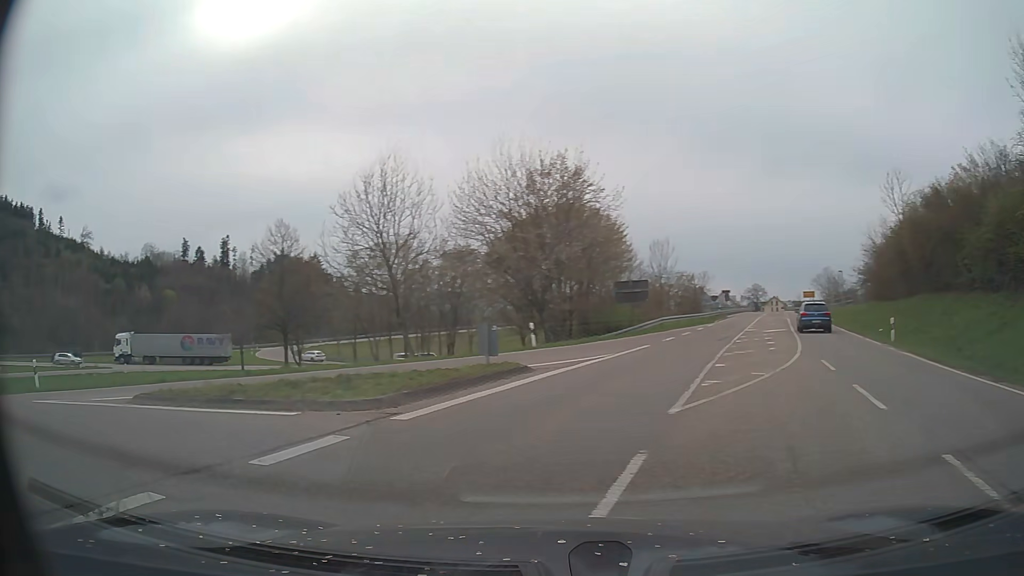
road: secondary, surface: asphalt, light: Day
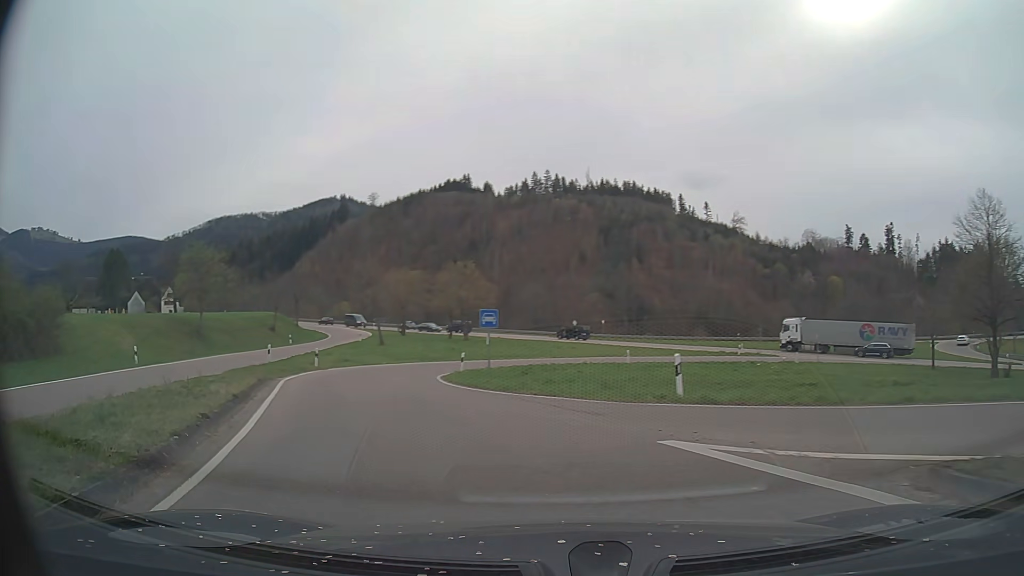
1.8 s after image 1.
(-4.5, +7.2) m; -54°
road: trunk_link
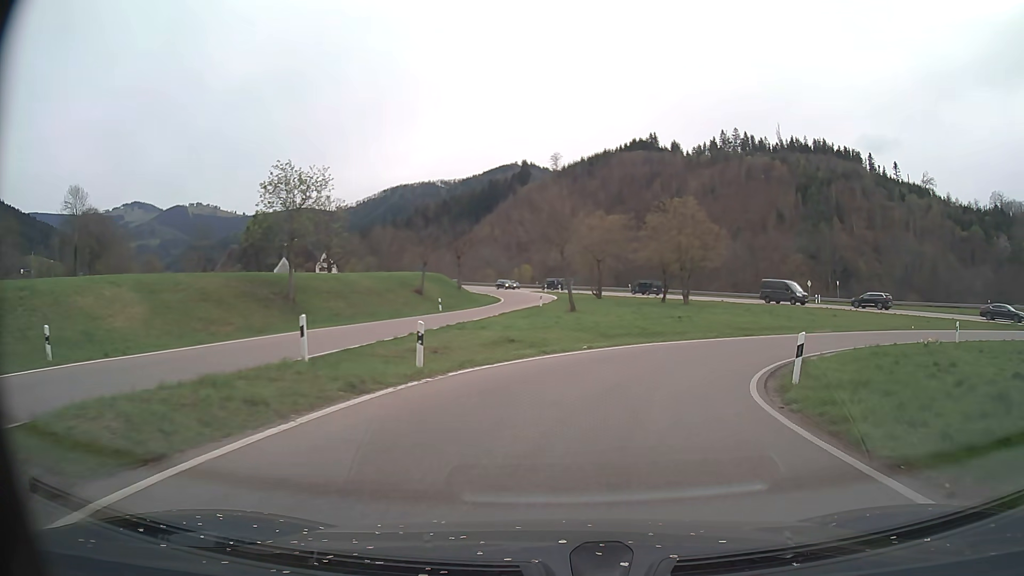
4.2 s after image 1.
(-5.7, +20.0) m; -19°
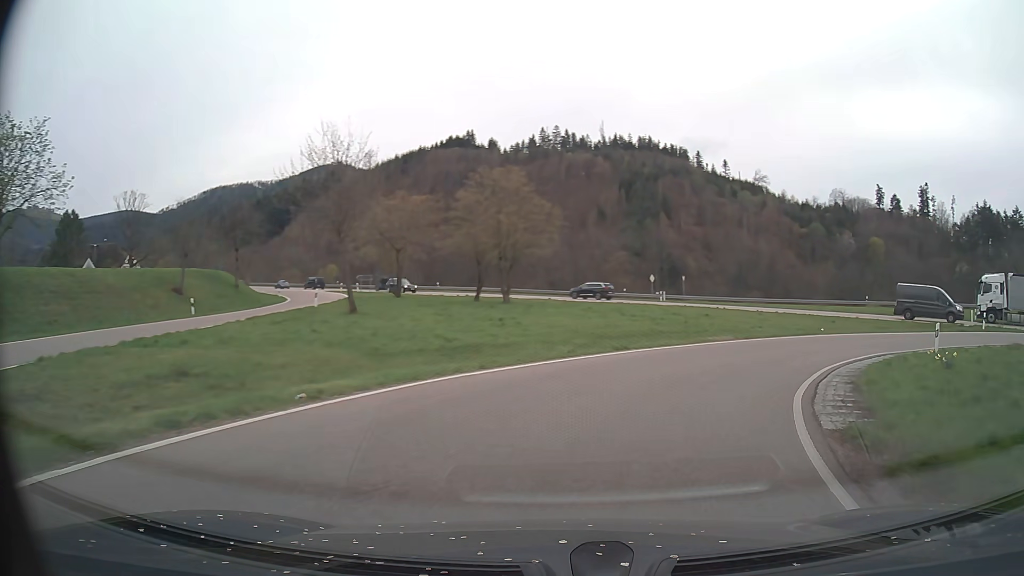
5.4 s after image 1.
(+1.4, +12.2) m; +15°
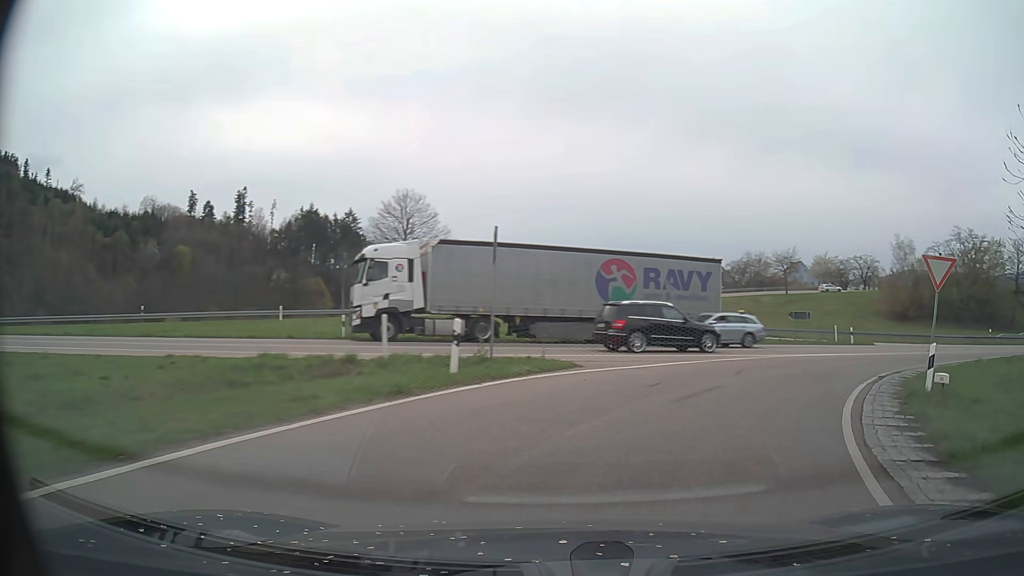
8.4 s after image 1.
(+14.3, +25.1) m; +59°
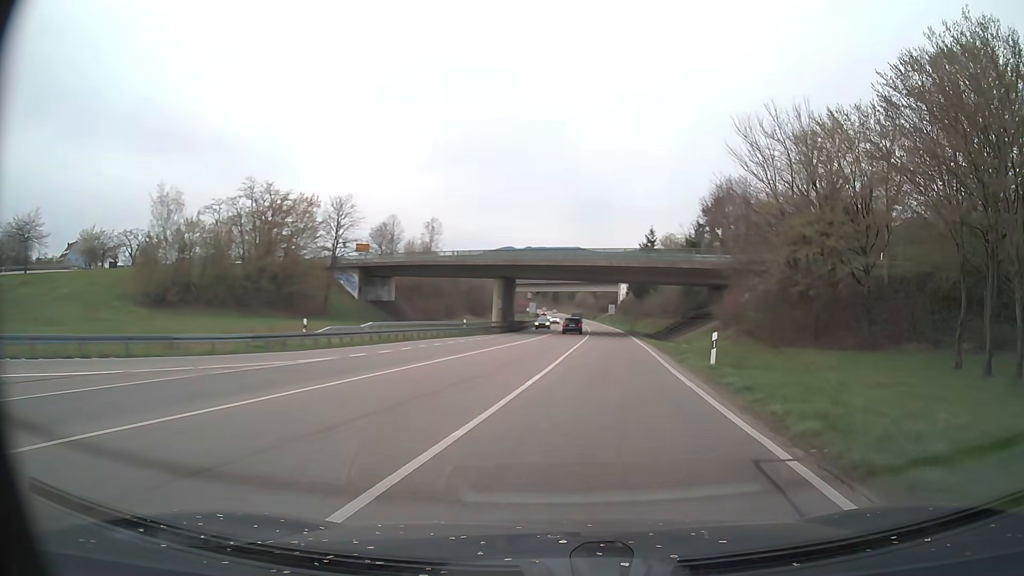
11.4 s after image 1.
(+16.8, +24.9) m; +63°
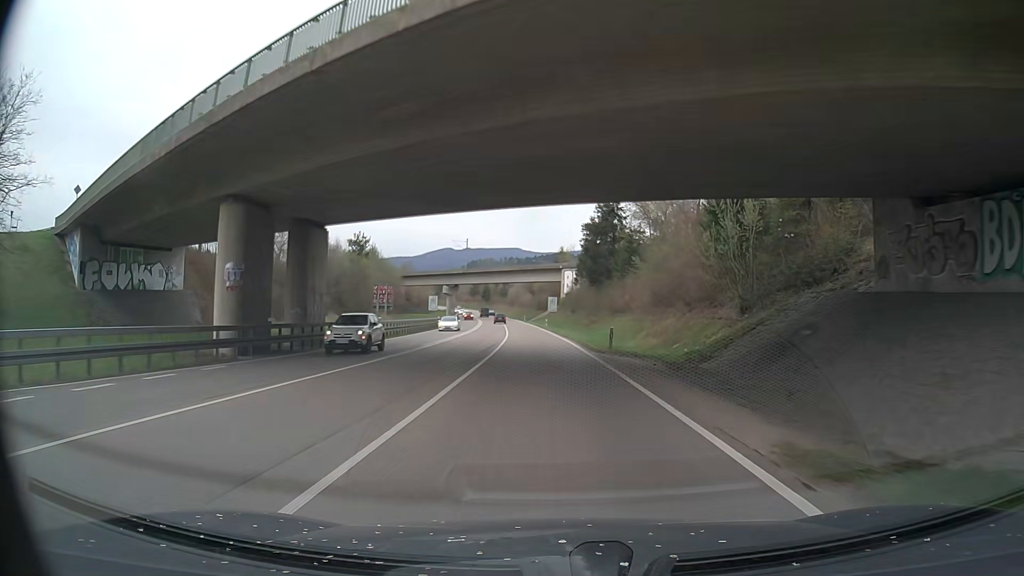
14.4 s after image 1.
(+4.8, +48.9) m; +6°
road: trunk
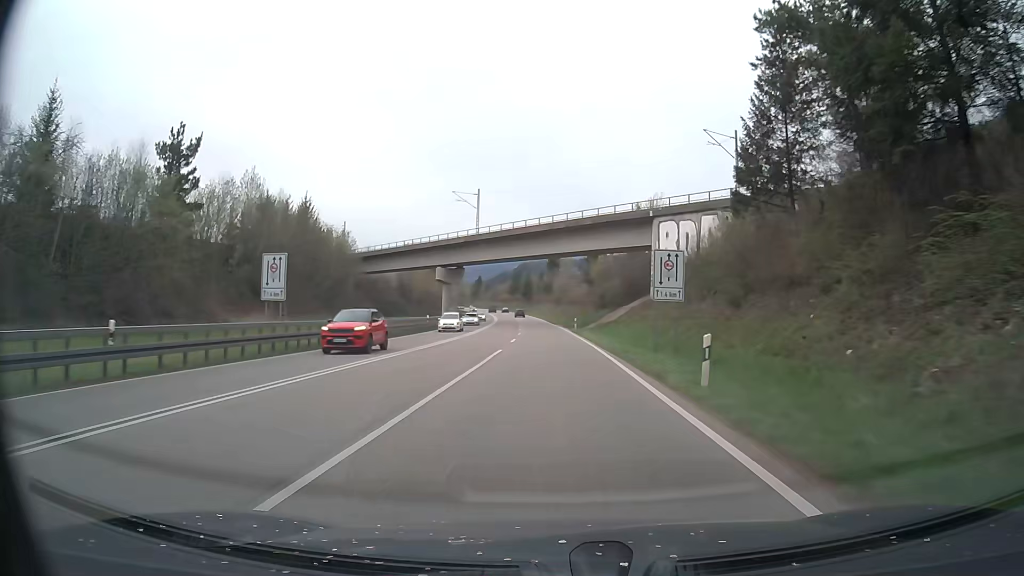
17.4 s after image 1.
(-2.6, +67.2) m; -5°
(0, +10) (0, +20) (0, +30) (-1, +40) (-1, +50) (-1, +60) (-2, +70) (-2, +80) (-3, +90) (-3, +100) m
